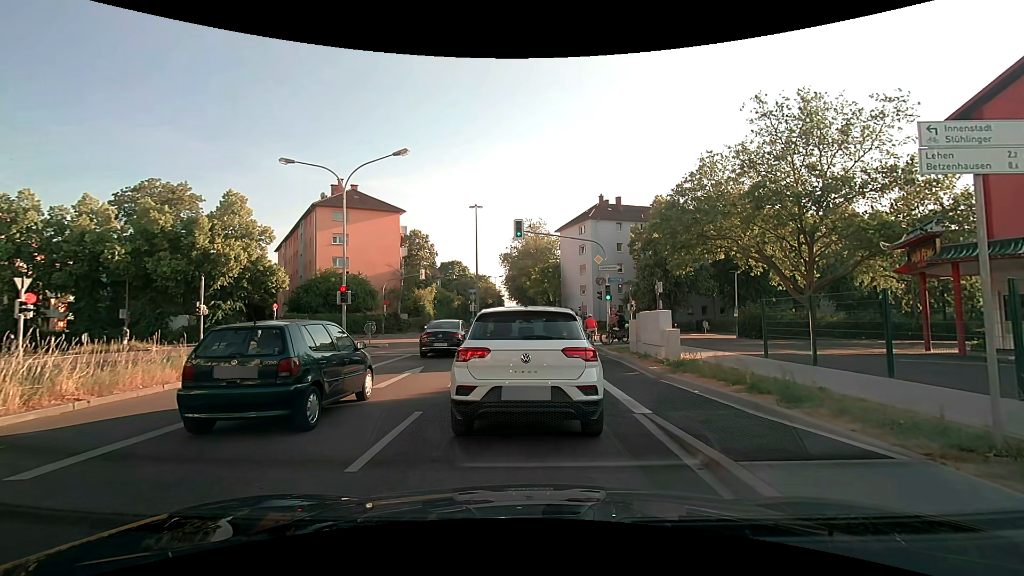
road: secondary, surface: asphalt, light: Day
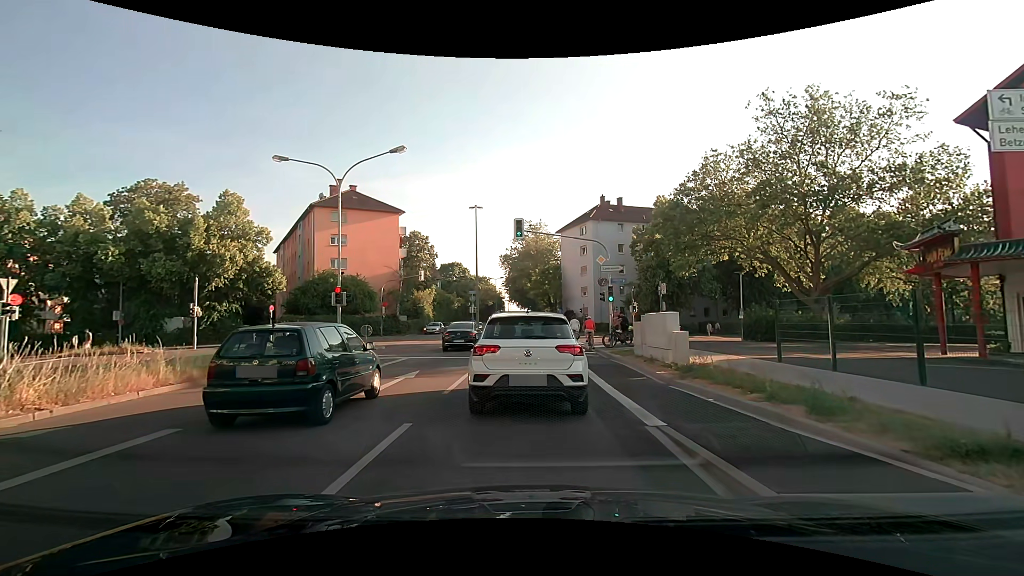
(0.0, +0.8) m; 0°
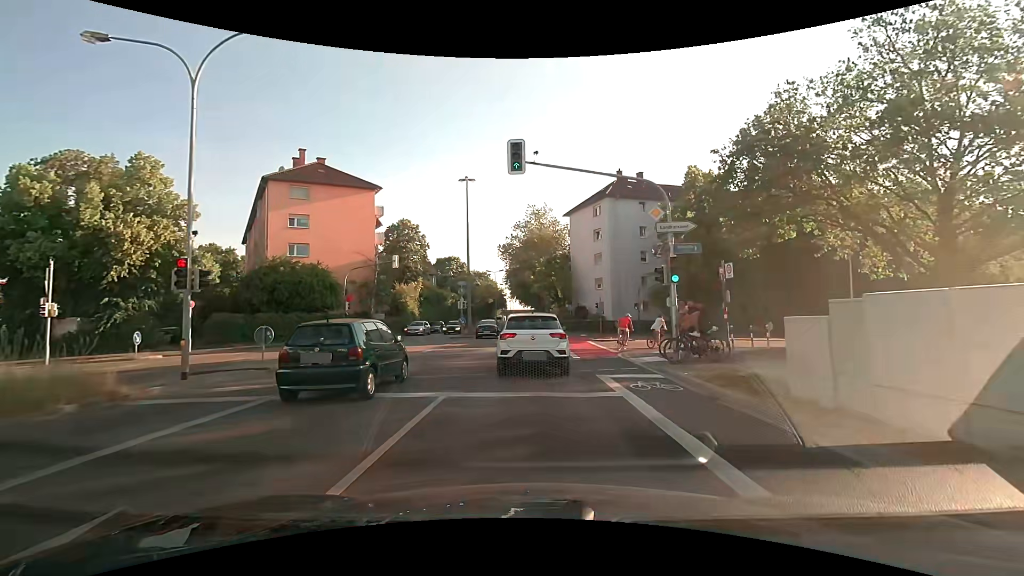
(+0.1, +11.4) m; 0°
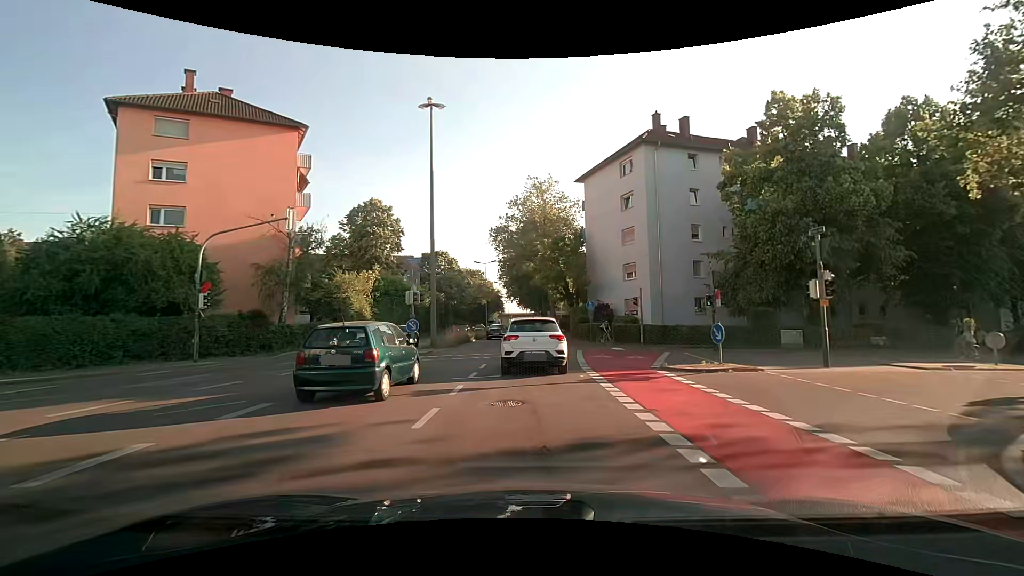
(+0.1, +17.6) m; 0°
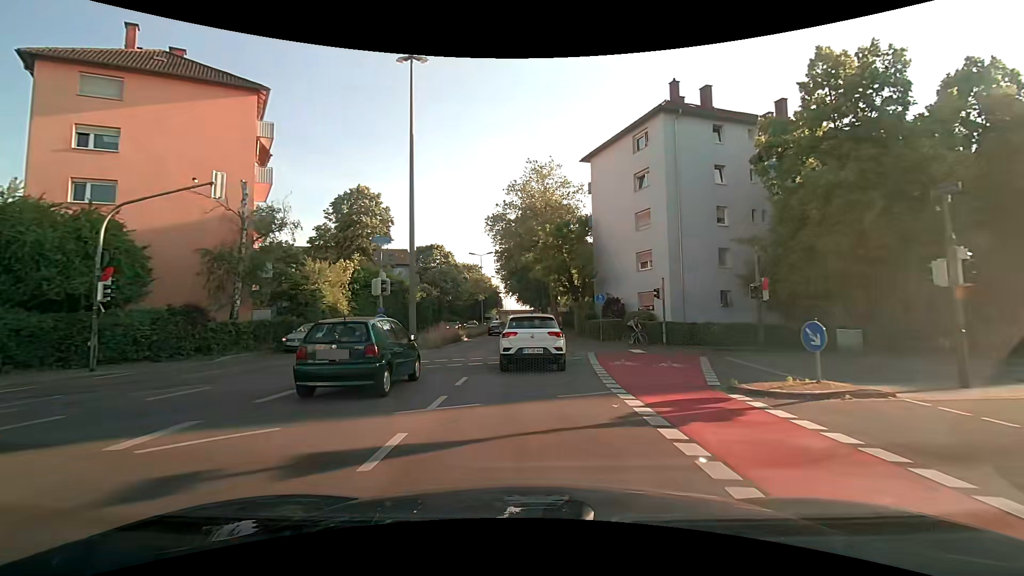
(0.0, +5.1) m; 0°
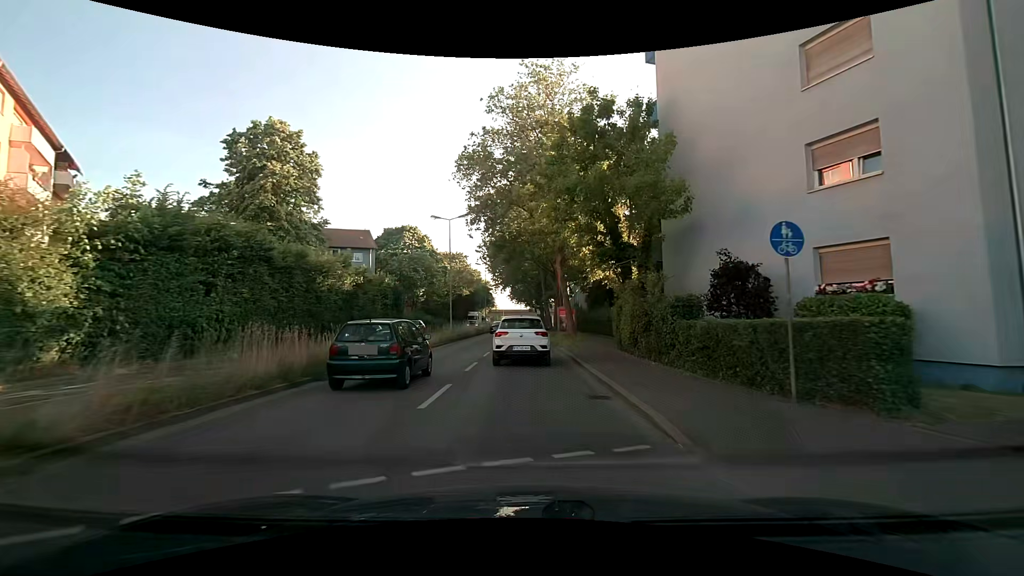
(+0.2, +21.6) m; +1°
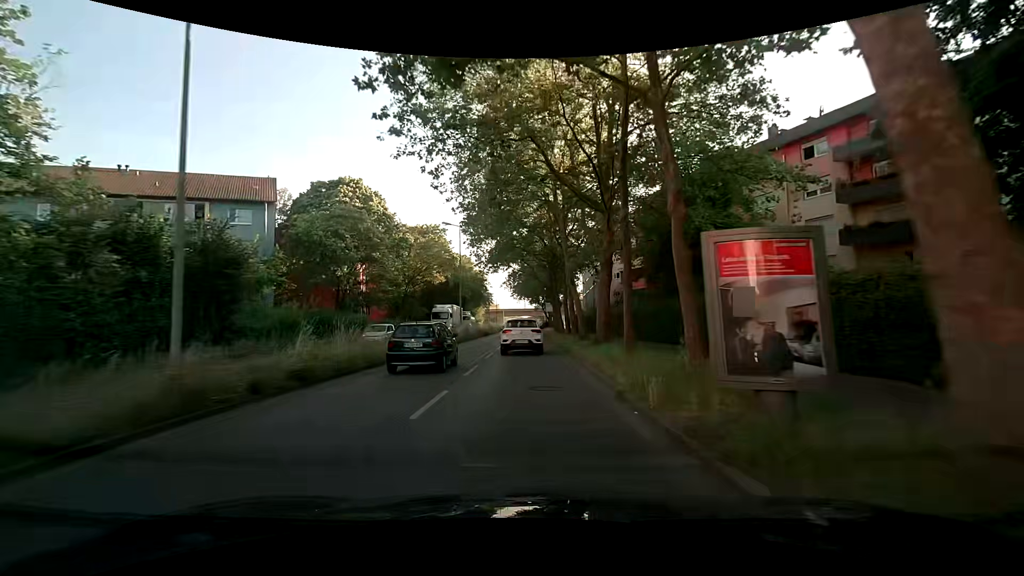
(-0.4, +30.9) m; 0°
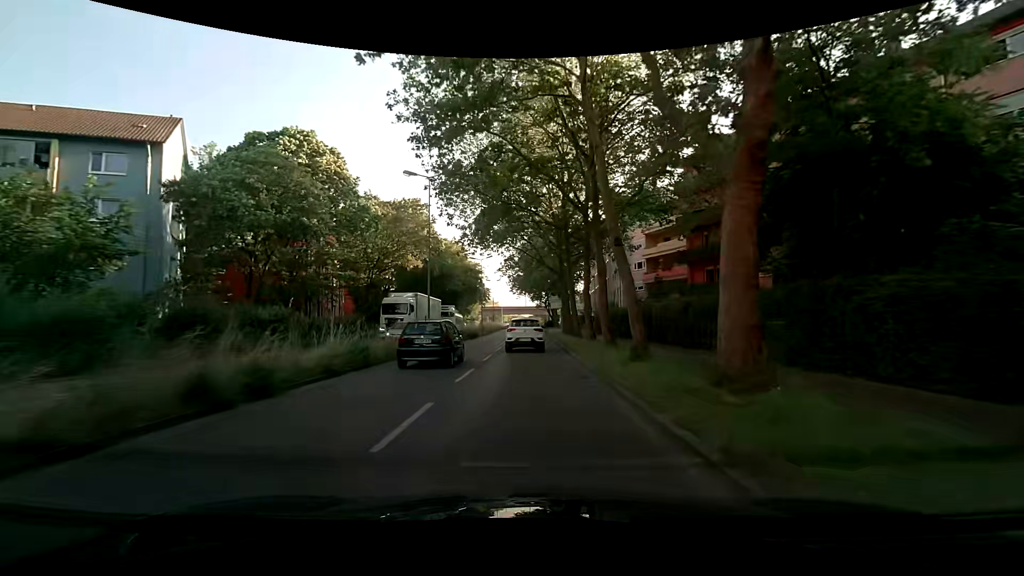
(-0.2, +14.0) m; 0°
(0, +10) (0, +20) (0, +30) (0, +40) (0, +50) (0, +60) (0, +70) (0, +80) (0, +90) (+1, +100) m
